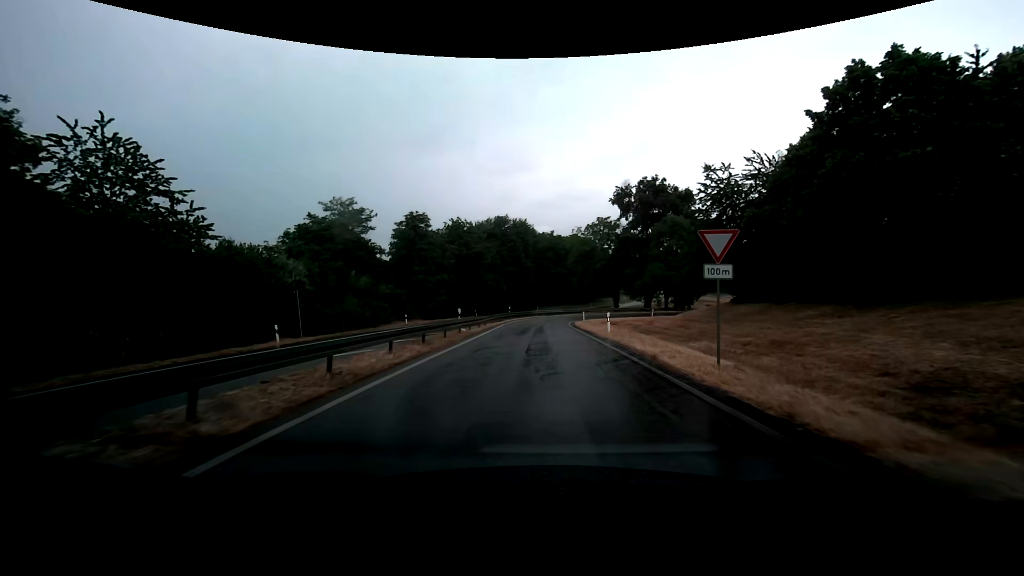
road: trunk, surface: asphalt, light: Day
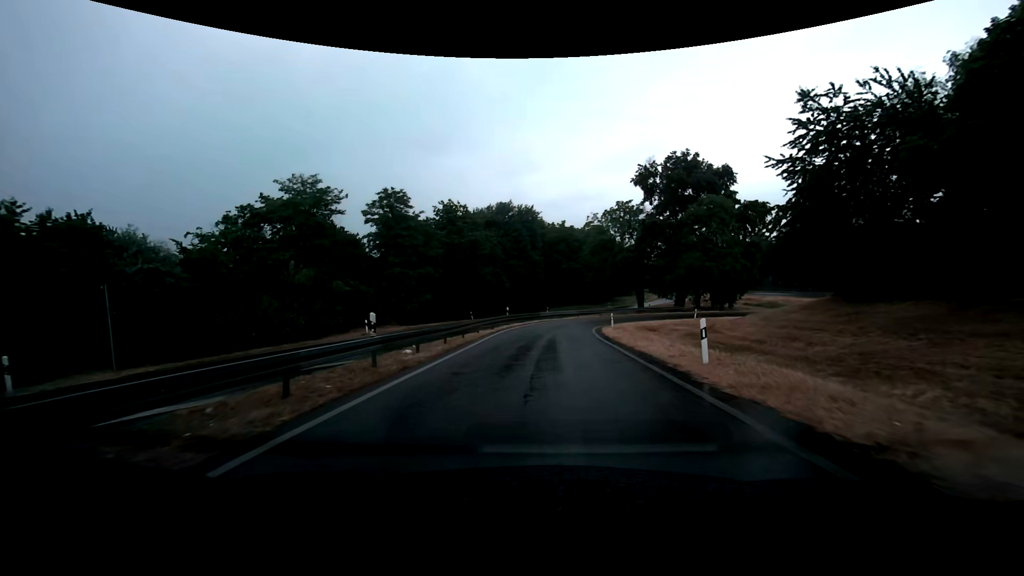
(-0.1, +14.4) m; -1°
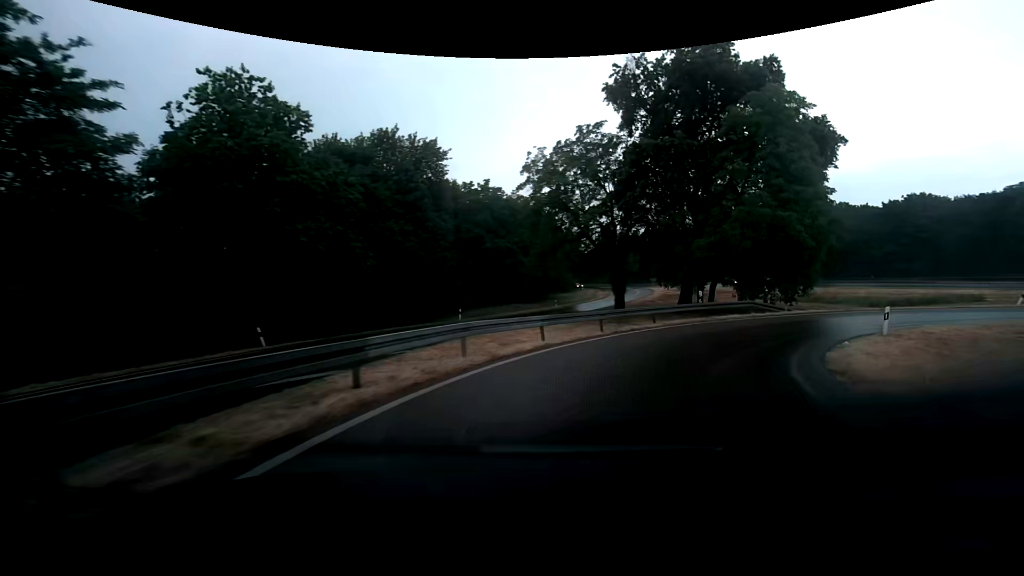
(+0.3, +35.9) m; +6°
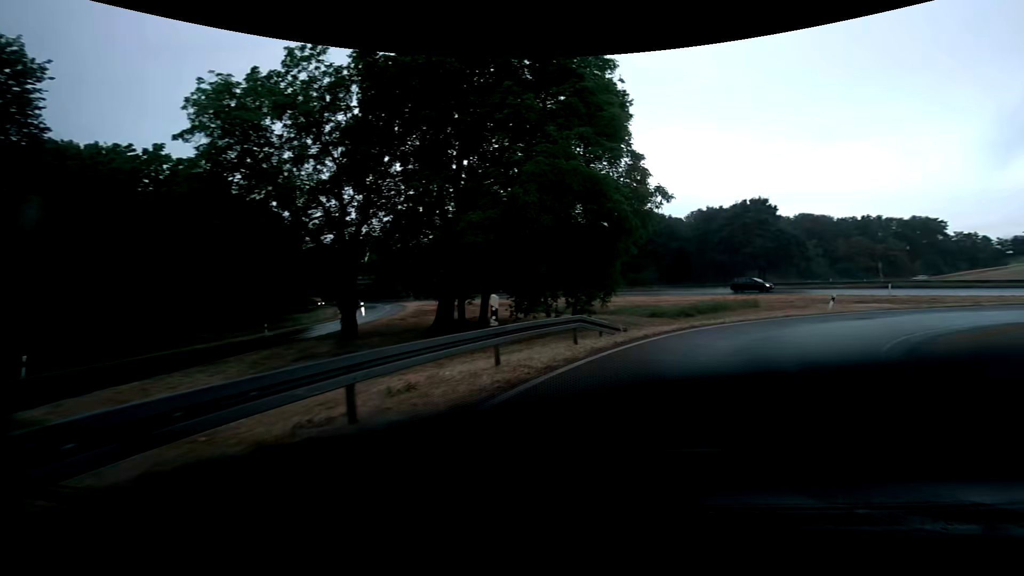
(+2.6, +15.7) m; +24°
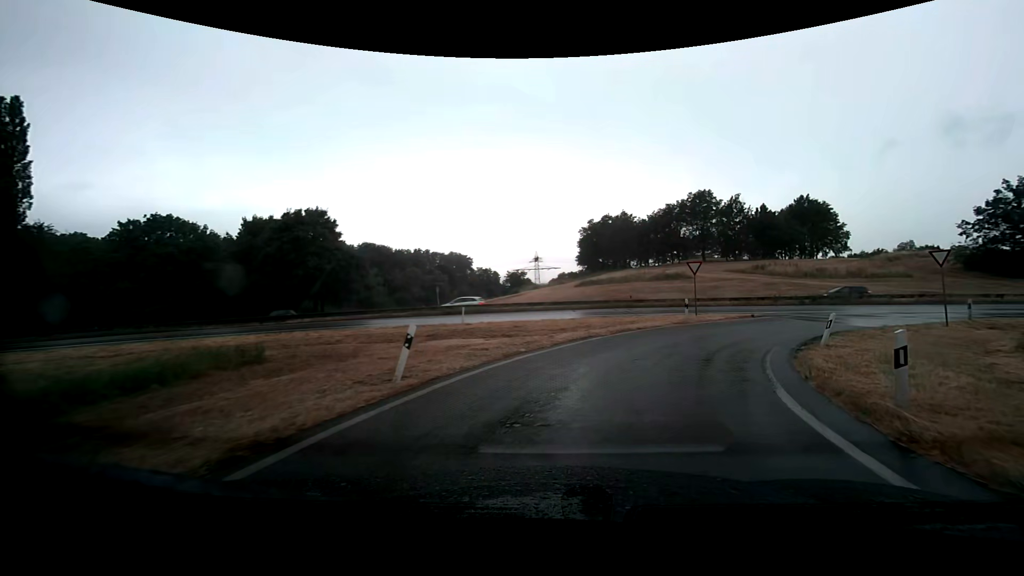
(+7.7, +19.0) m; +43°
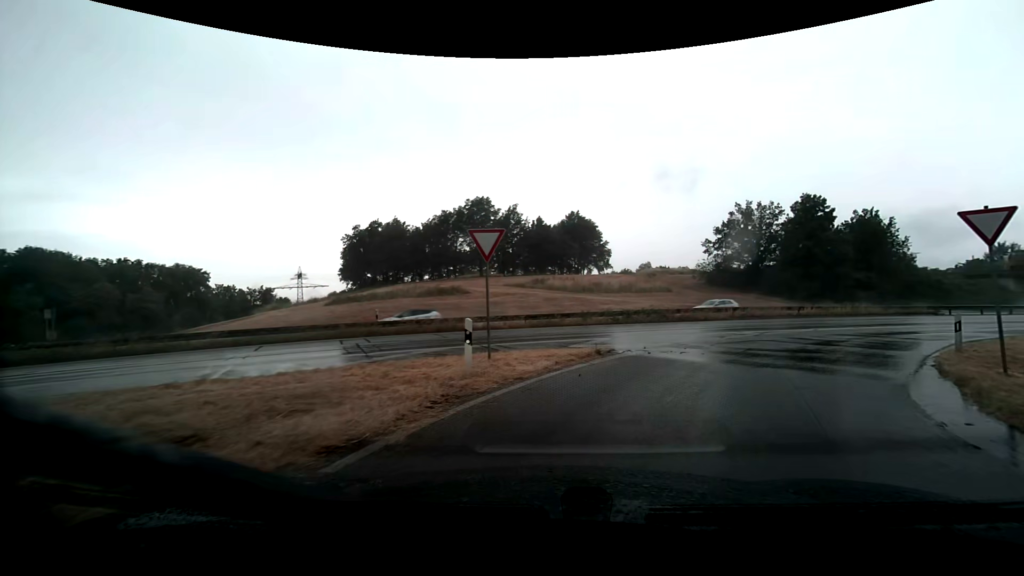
(+4.8, +16.0) m; +31°
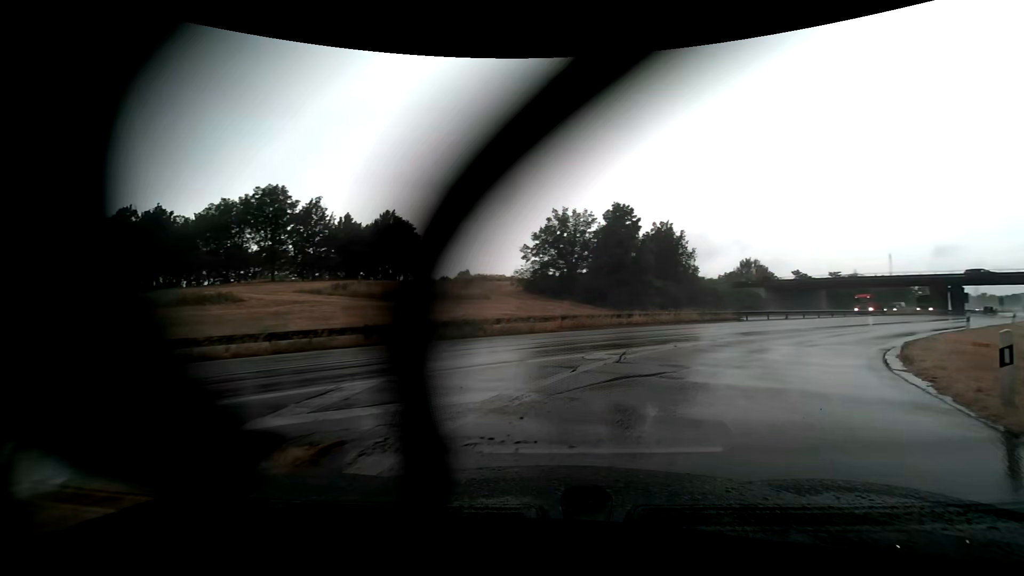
(+1.3, +8.6) m; +20°
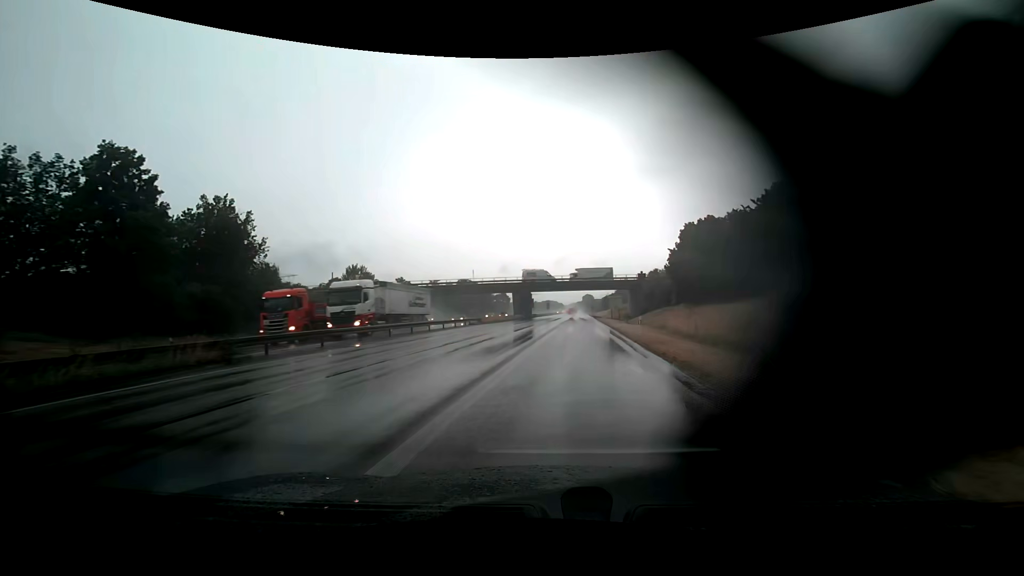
(+11.4, +22.5) m; +44°
(0, +10) (+1, +20) (+2, +30) (+3, +40) (+3, +50) (+4, +60) (+5, +70) (+6, +80) (+6, +90) (+7, +100) m
